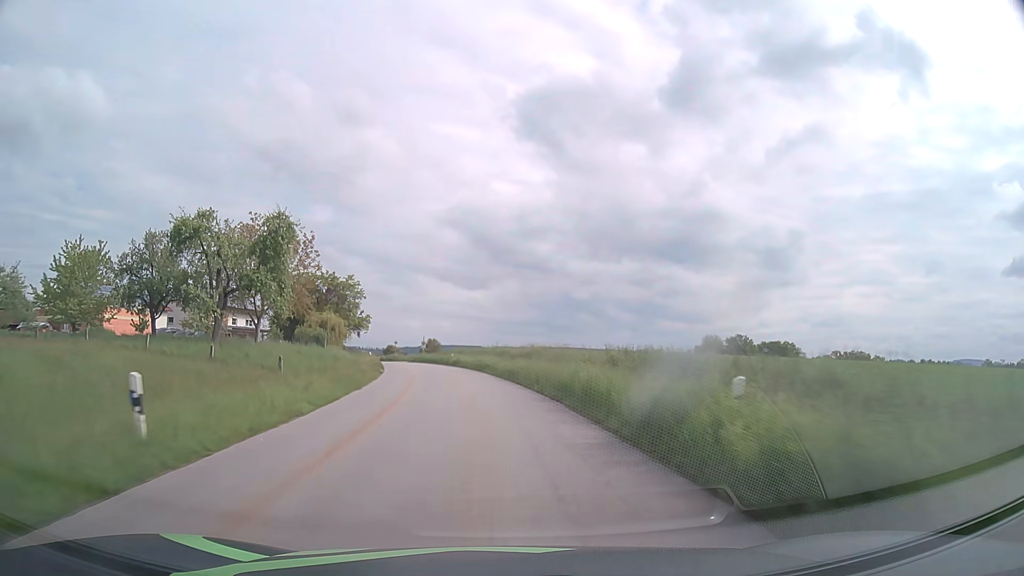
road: tertiary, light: Day
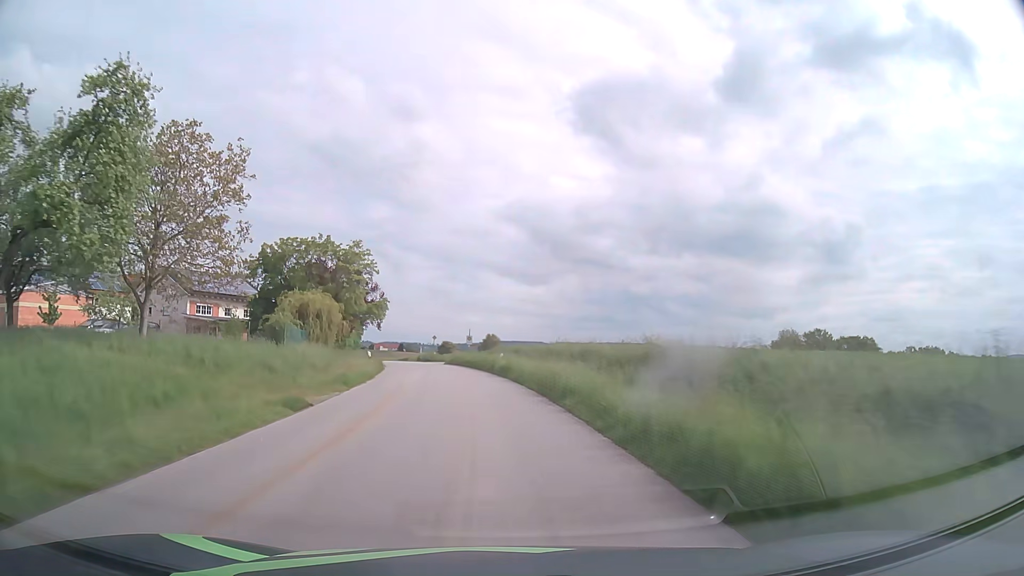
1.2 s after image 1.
(-0.9, +21.8) m; -4°
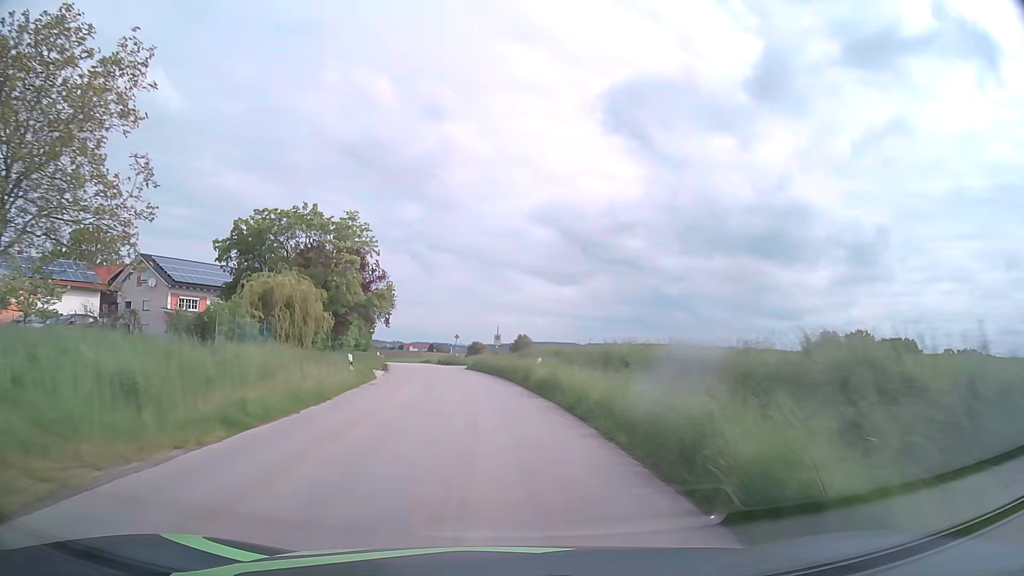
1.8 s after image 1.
(-0.4, +11.0) m; -3°
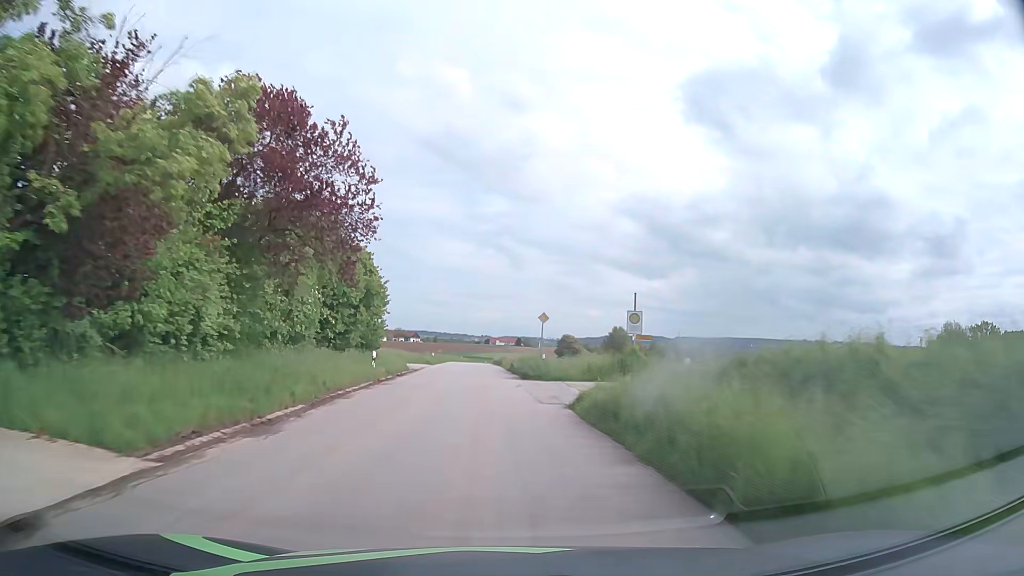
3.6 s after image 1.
(-2.1, +32.7) m; -7°
